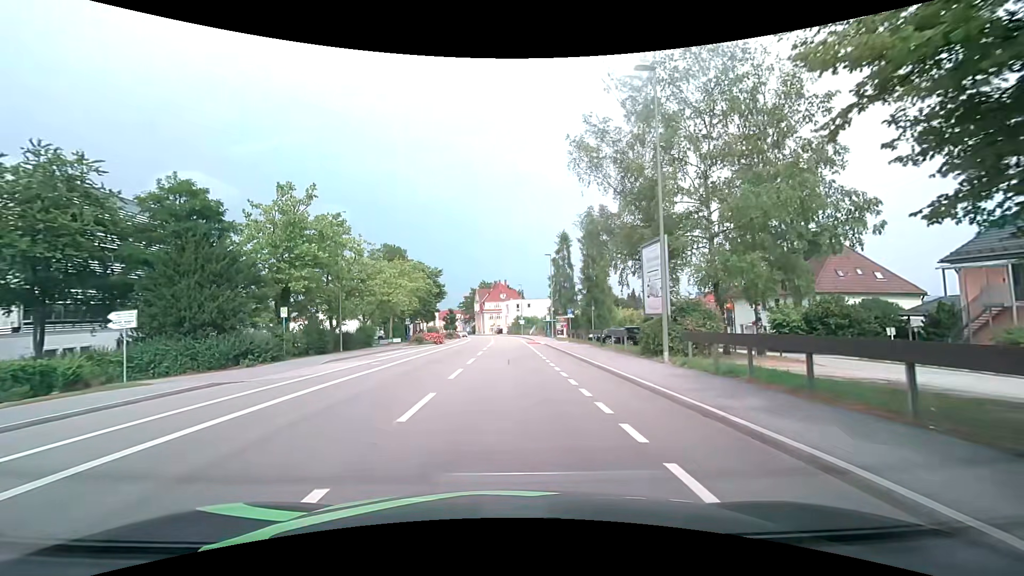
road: tertiary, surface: asphalt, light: Day
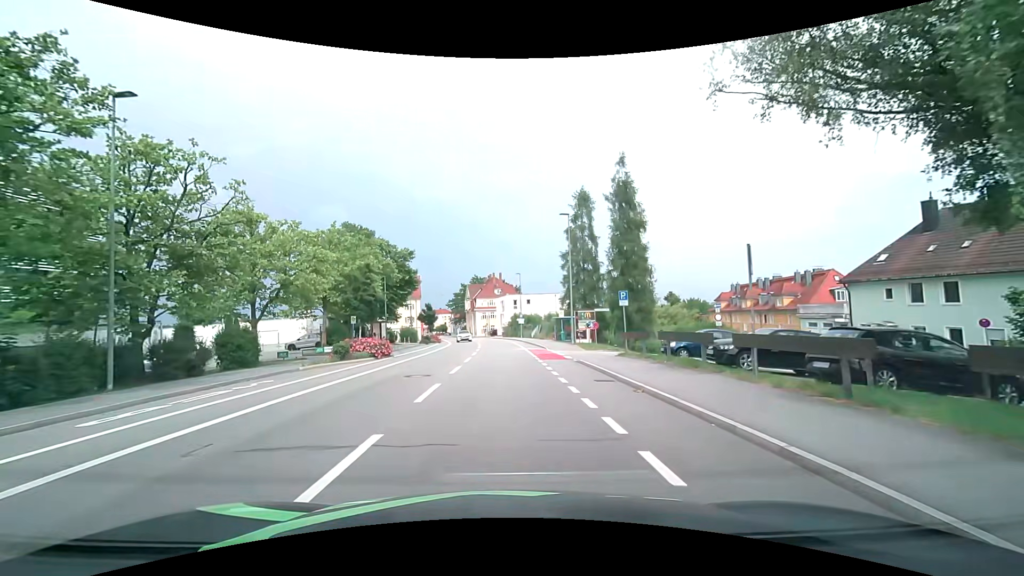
(+0.2, +21.9) m; 0°
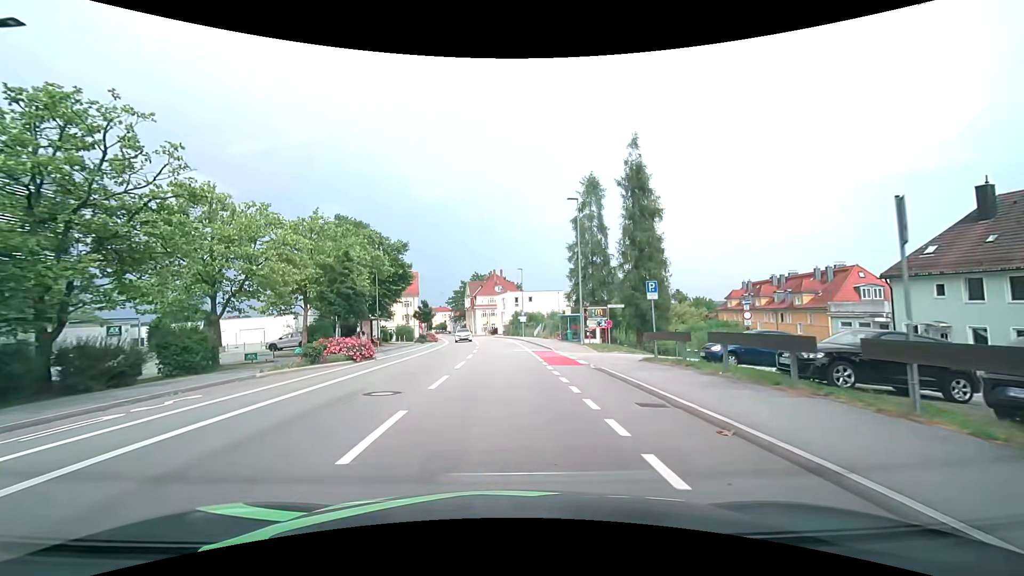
(0.0, +4.2) m; +1°
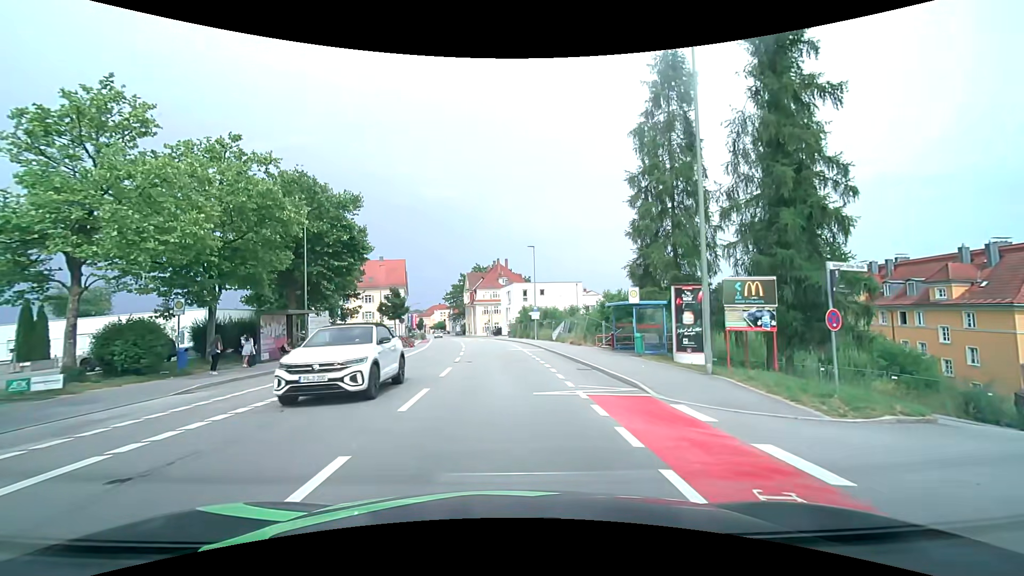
(-0.3, +20.7) m; -1°
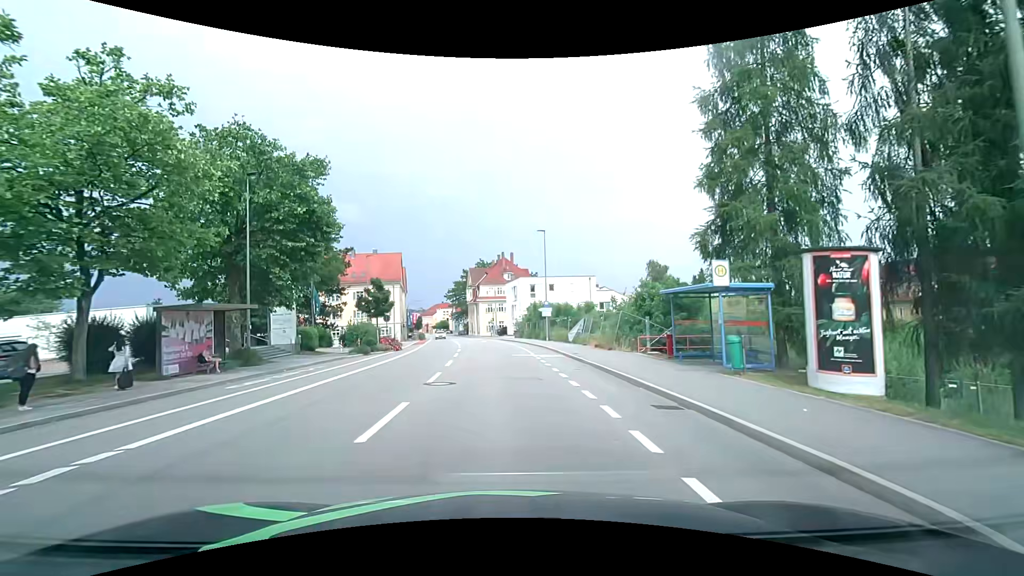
(-0.1, +8.4) m; -1°
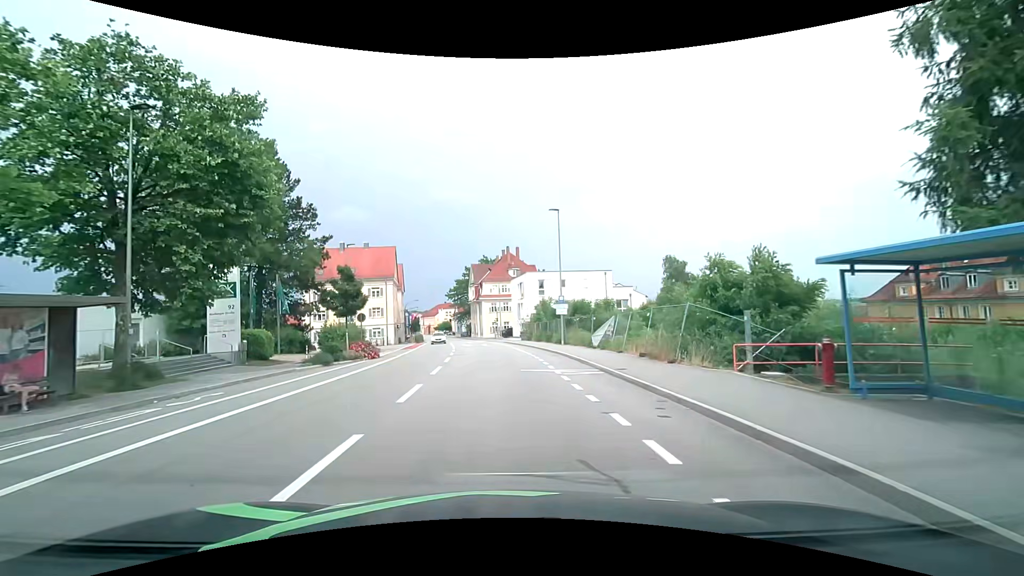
(0.0, +8.6) m; -1°
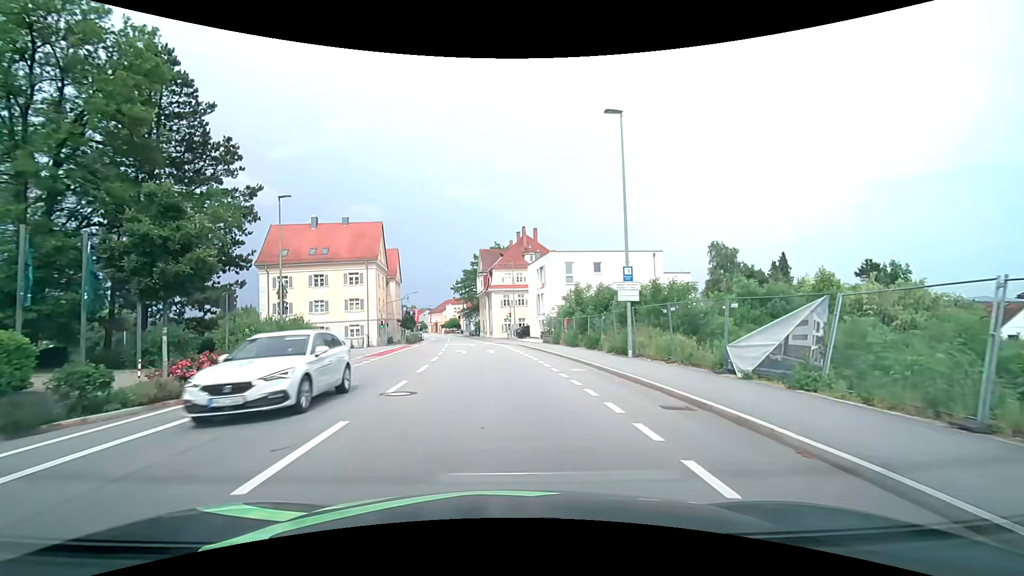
(-0.2, +17.1) m; -2°
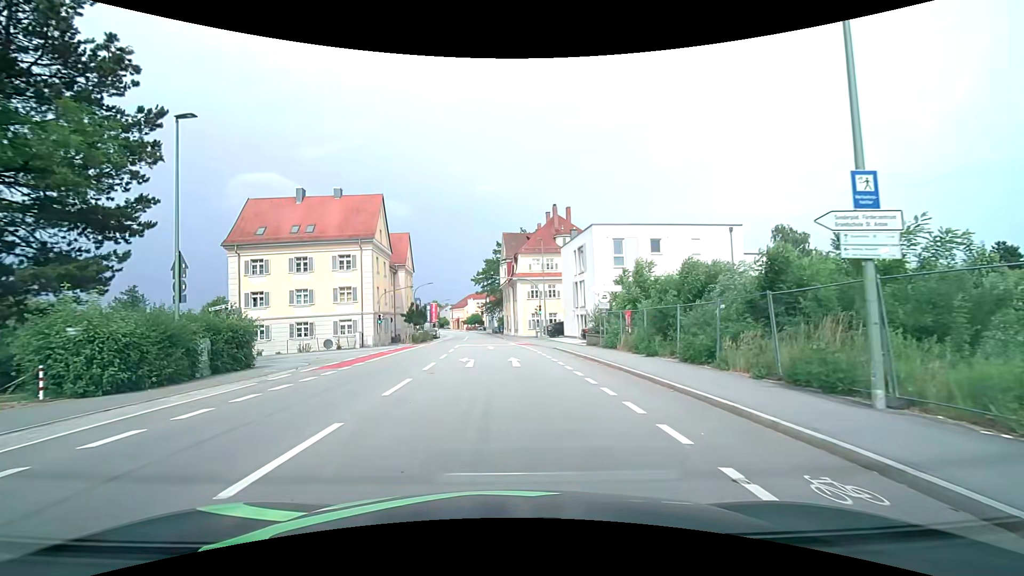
(-0.1, +12.1) m; -2°
